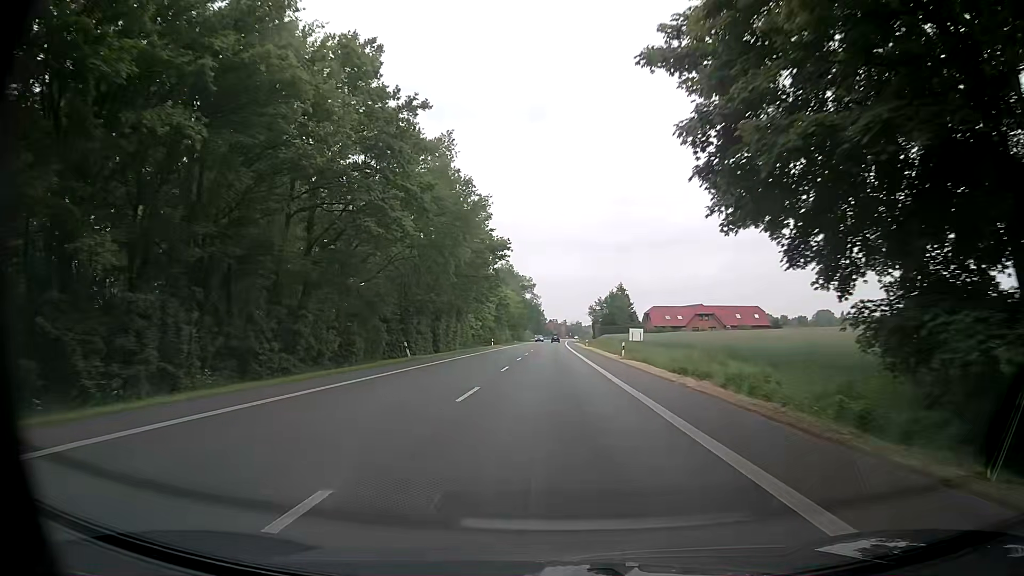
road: primary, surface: asphalt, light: Day
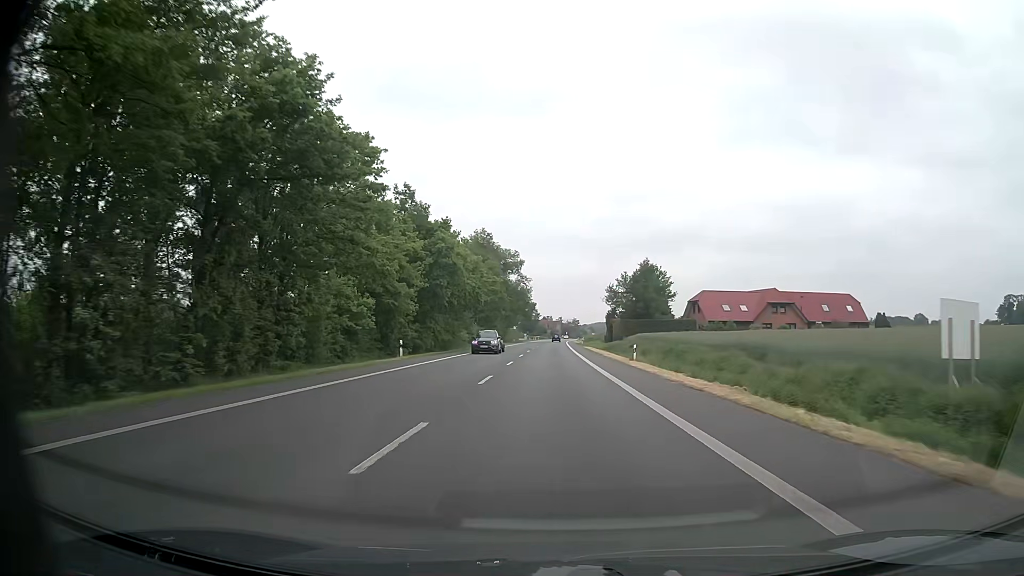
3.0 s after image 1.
(0.0, +56.3) m; +1°
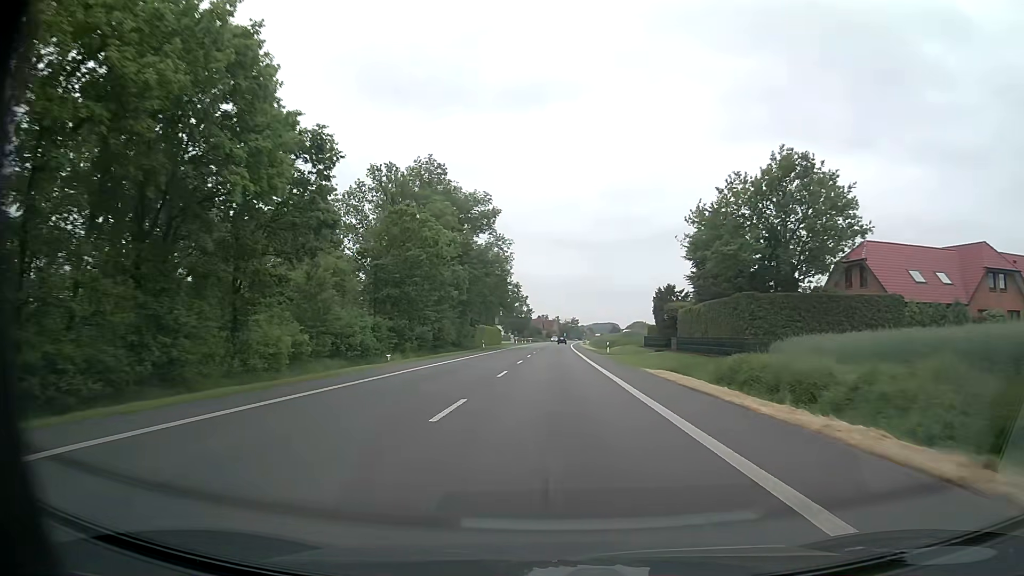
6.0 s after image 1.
(+0.1, +56.4) m; 0°
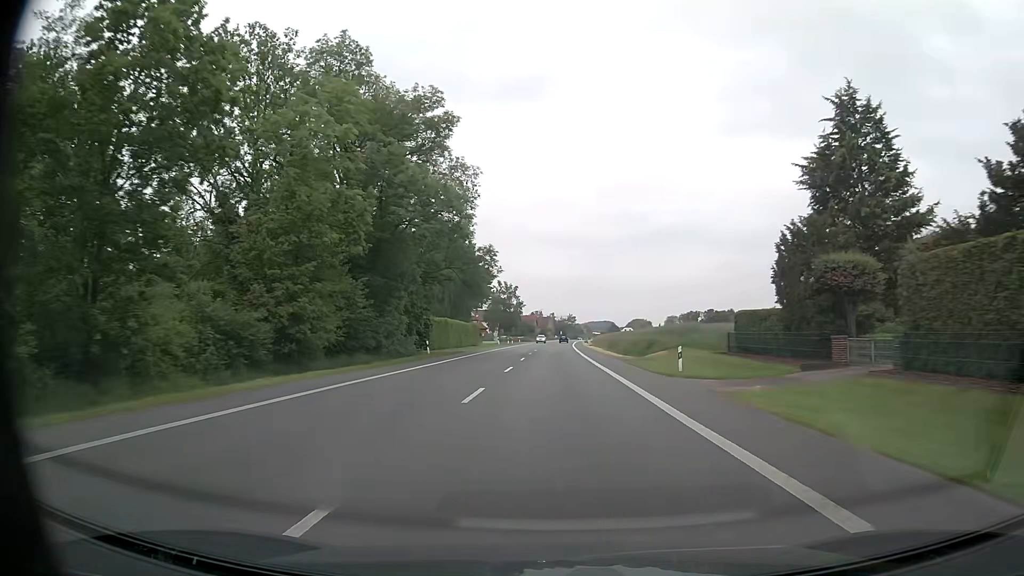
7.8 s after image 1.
(+0.2, +33.8) m; 0°
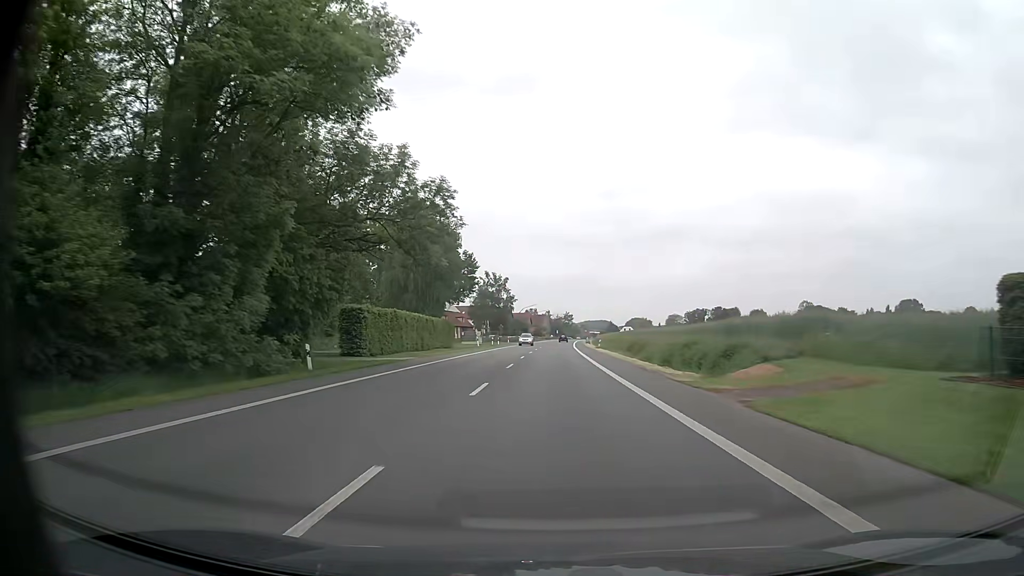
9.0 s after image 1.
(+0.1, +22.5) m; 0°
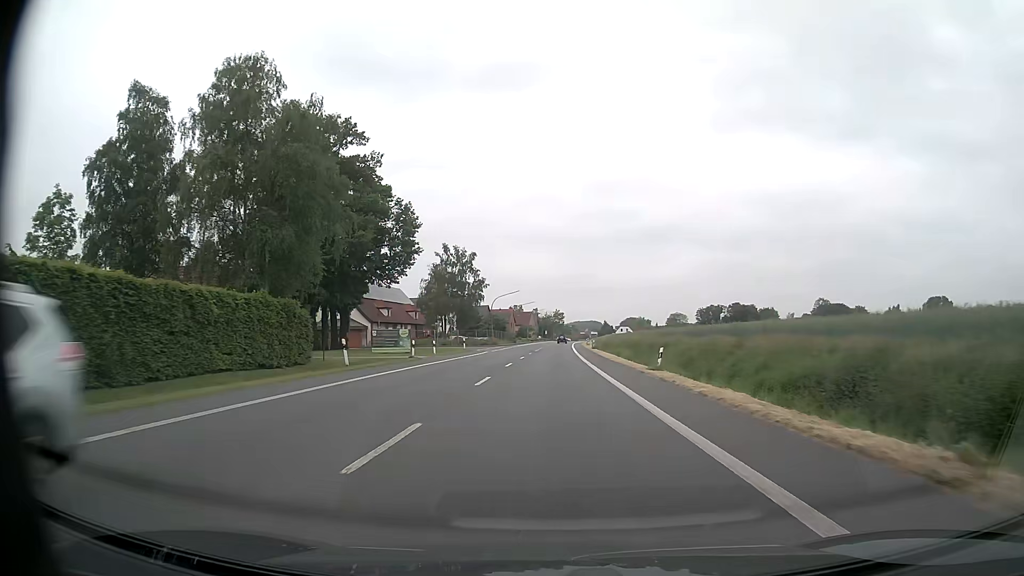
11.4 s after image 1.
(+0.4, +45.1) m; +1°
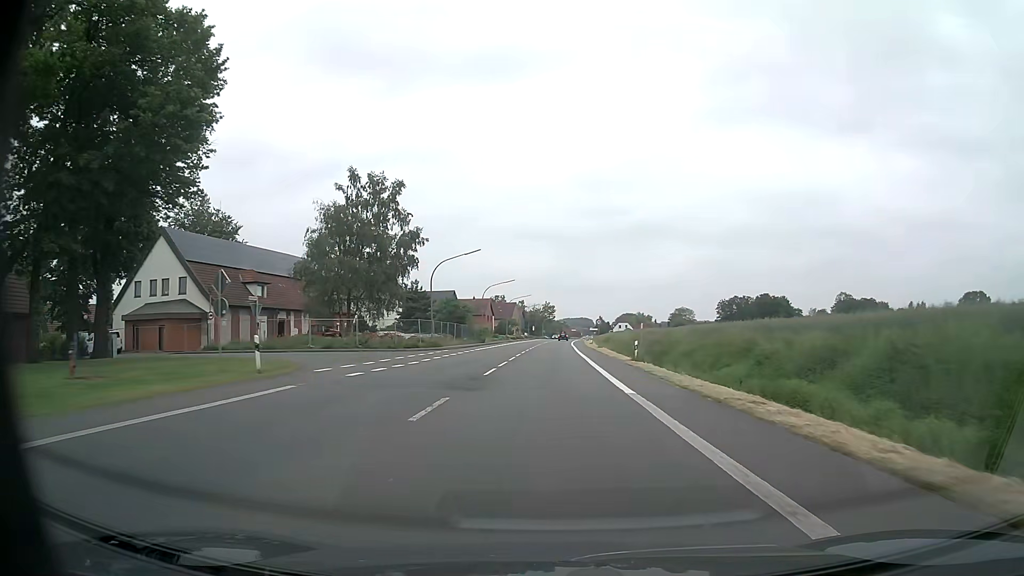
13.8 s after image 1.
(+0.5, +45.1) m; +1°
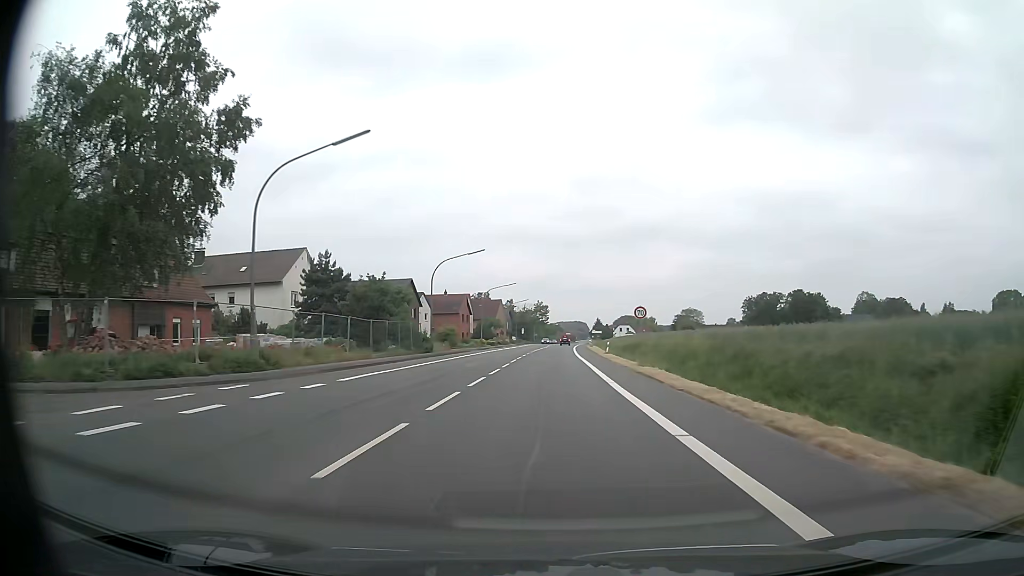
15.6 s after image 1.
(+0.3, +33.9) m; +1°
(0, +10) (0, +20) (0, +30) (0, +40) (+1, +50) (+1, +60) (+1, +70) (+1, +80) (+2, +90) (+2, +100) m
